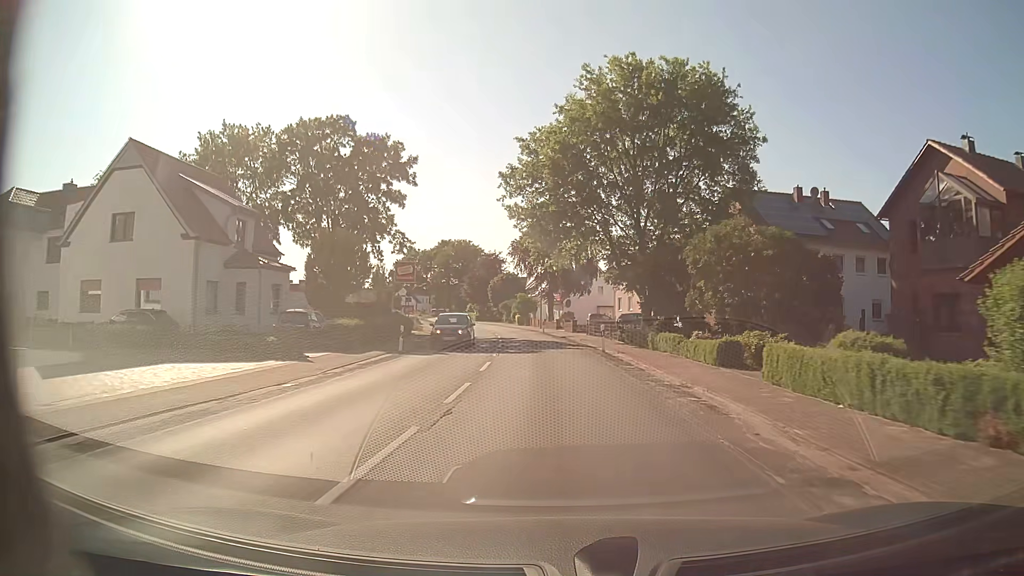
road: secondary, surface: asphalt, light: Day
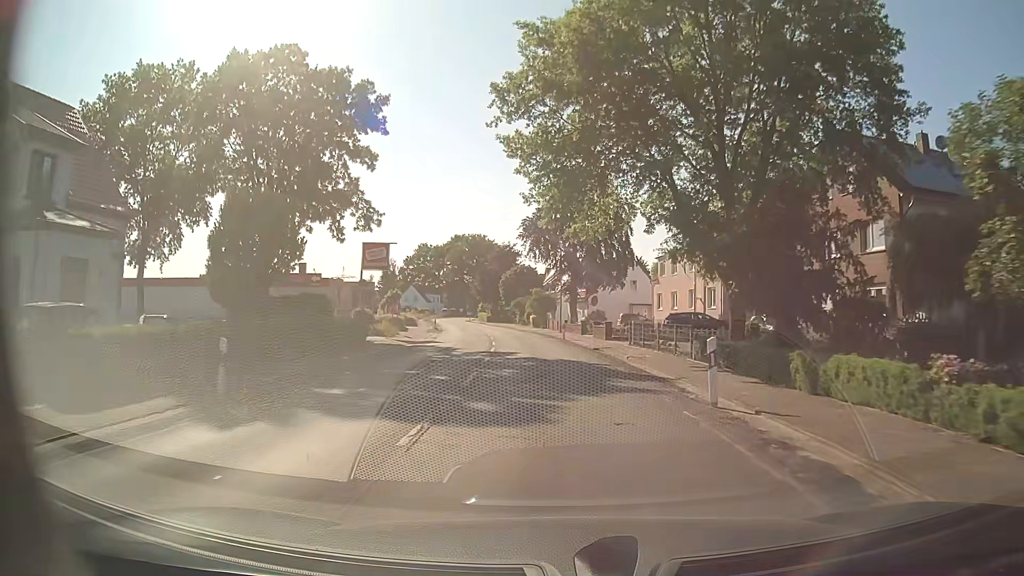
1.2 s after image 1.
(-0.2, +15.9) m; -2°
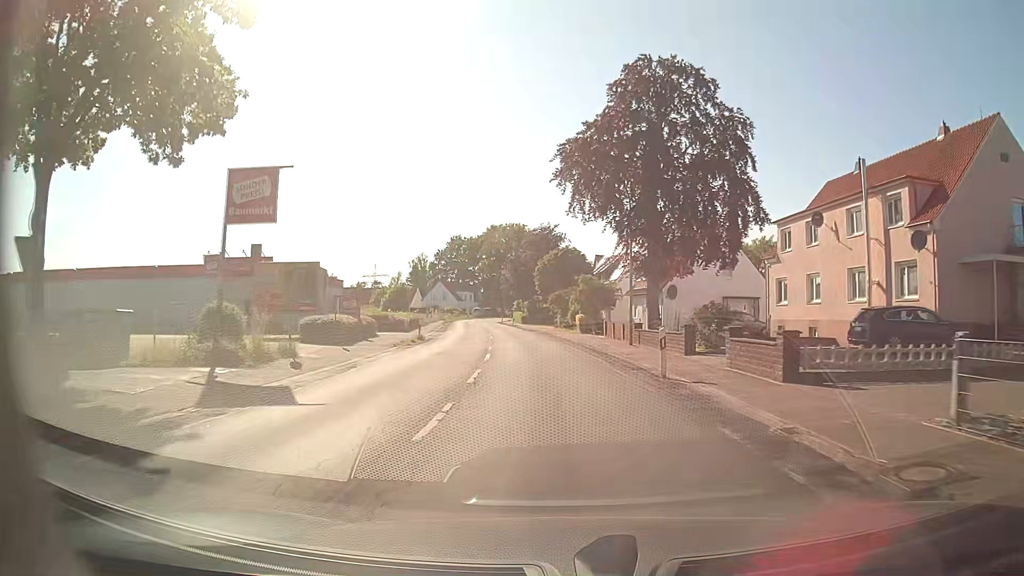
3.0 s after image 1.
(-0.8, +23.8) m; -3°
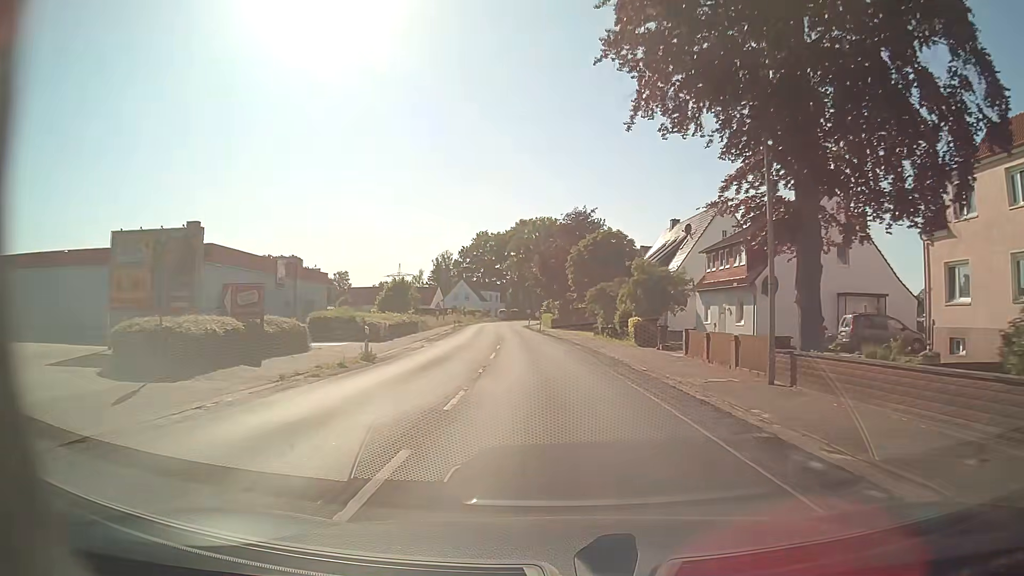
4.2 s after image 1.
(-0.5, +15.9) m; -3°
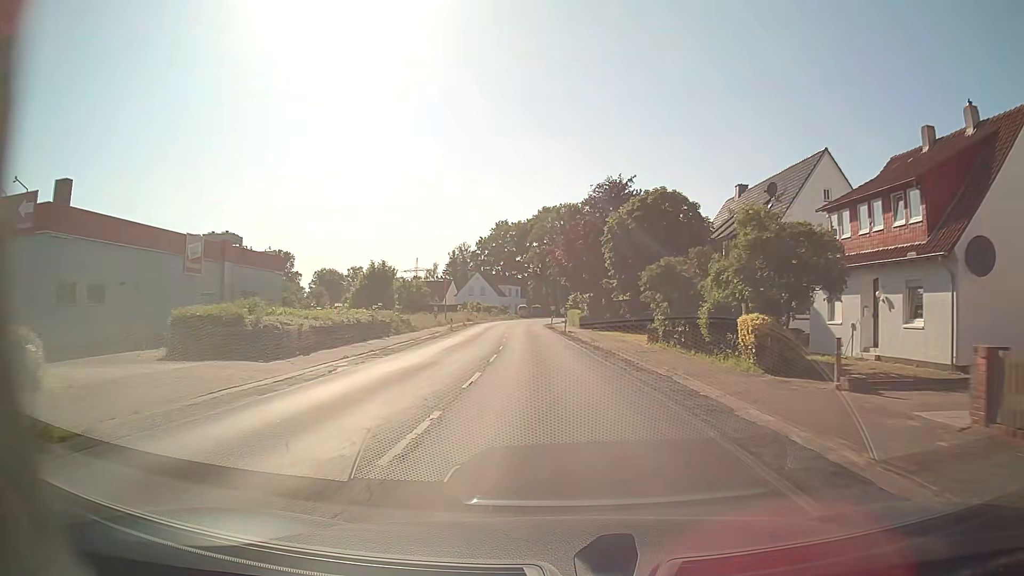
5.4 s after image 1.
(-0.3, +15.8) m; -3°
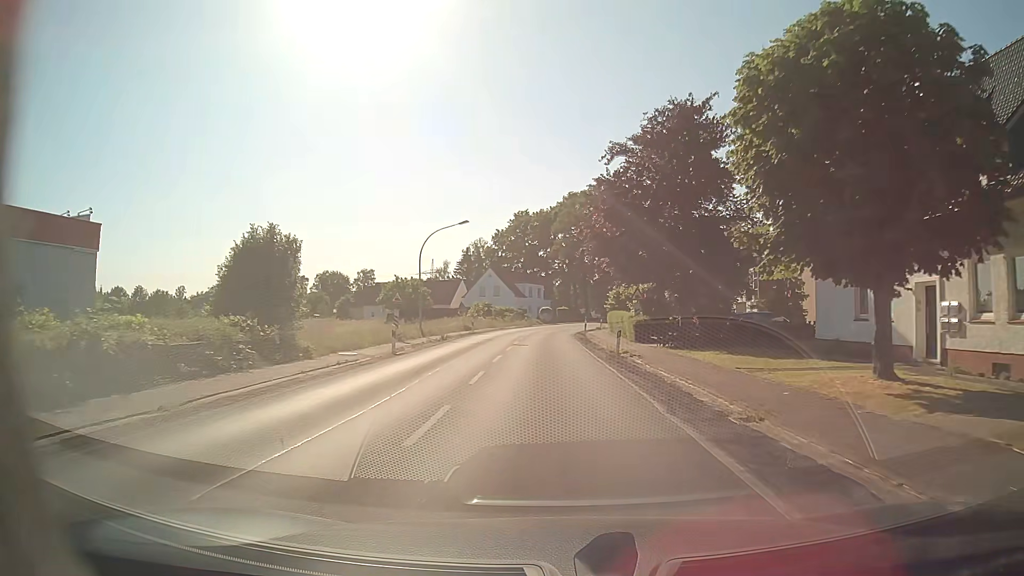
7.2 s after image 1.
(-0.4, +23.8) m; -2°
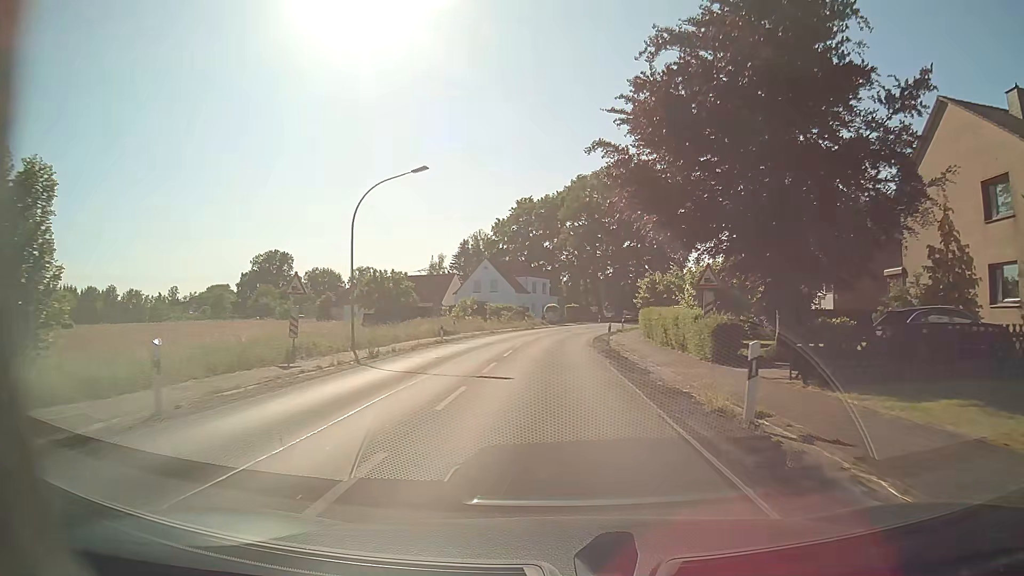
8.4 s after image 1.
(-0.1, +15.8) m; -1°
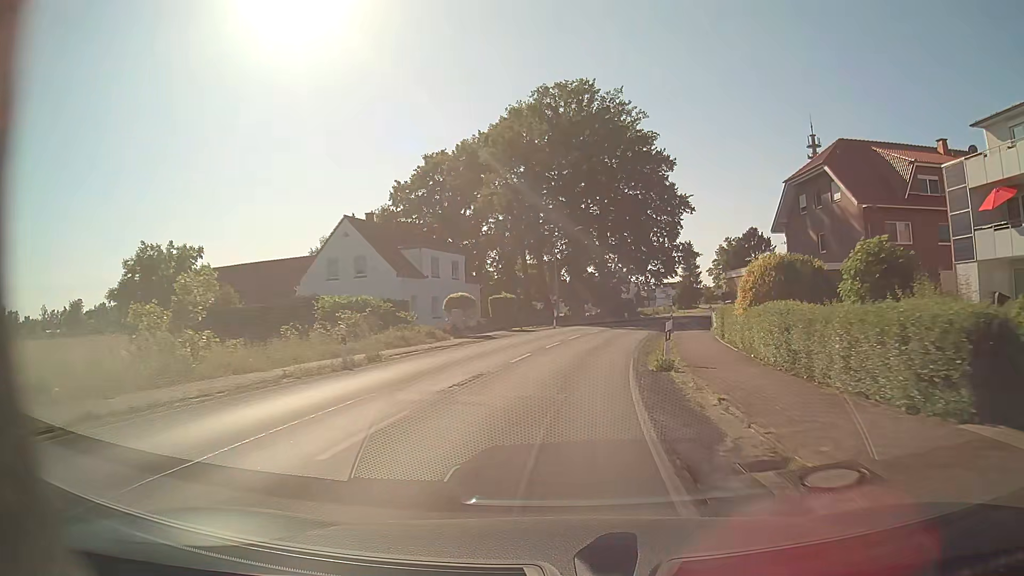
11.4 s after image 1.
(+1.3, +39.5) m; +6°
(0, +10) (+1, +20) (+2, +30) (+4, +40) (+6, +49) (+9, +59) (+13, +68) (+17, +78) (+21, +87) (+25, +96) m
